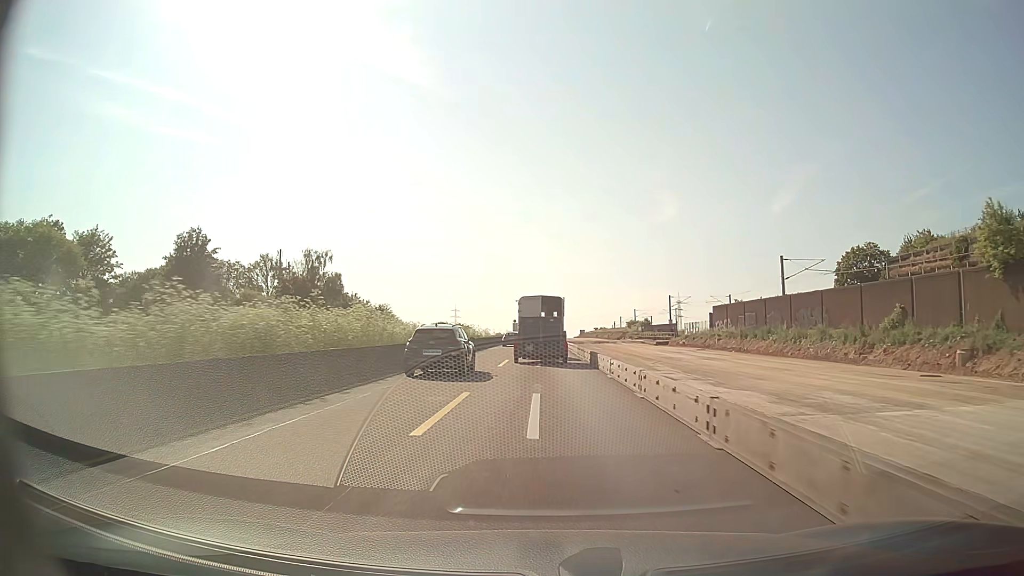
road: motorway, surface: asphalt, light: Day
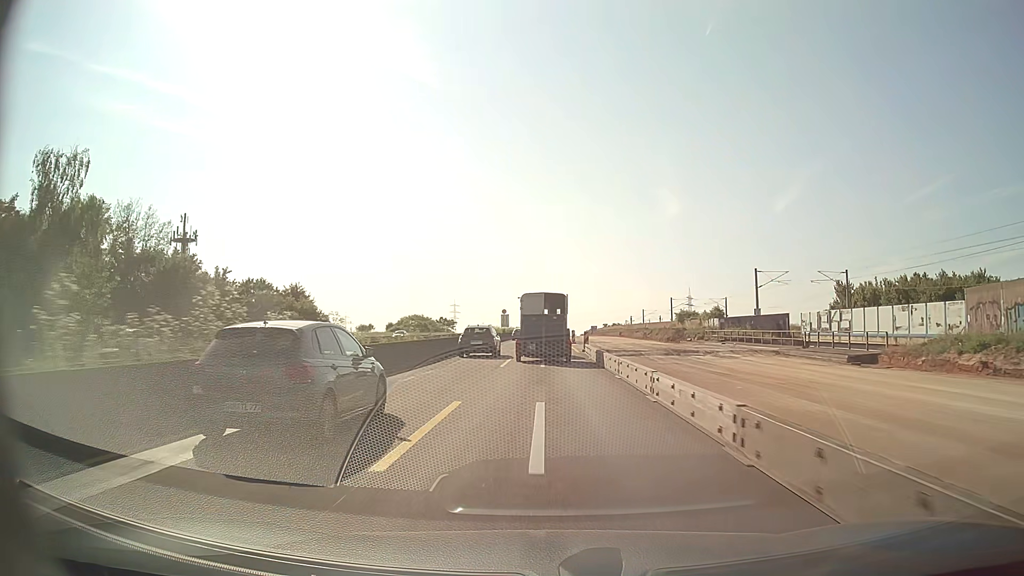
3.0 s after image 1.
(-0.1, +54.9) m; 0°
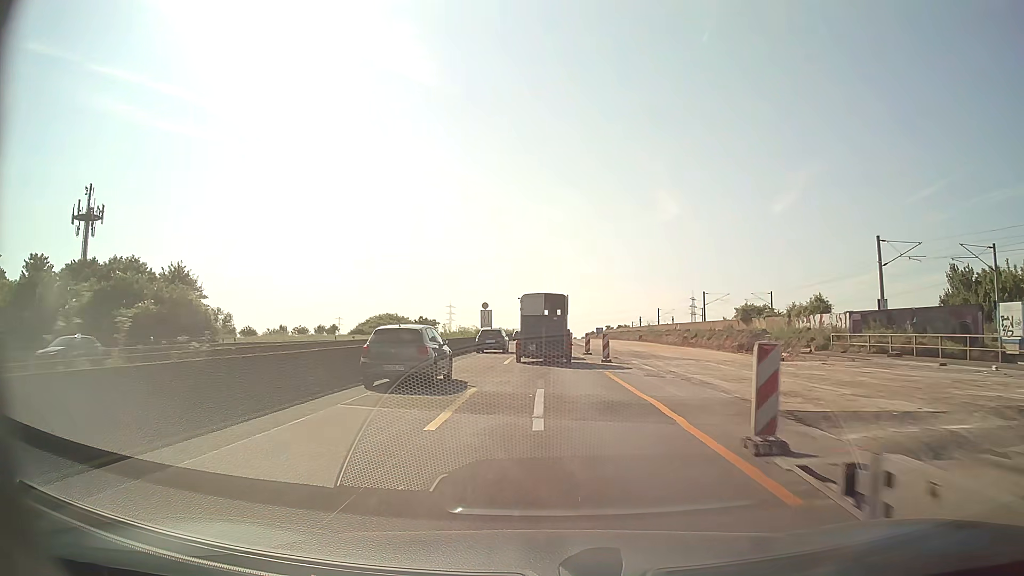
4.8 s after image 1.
(+0.1, +32.9) m; 0°
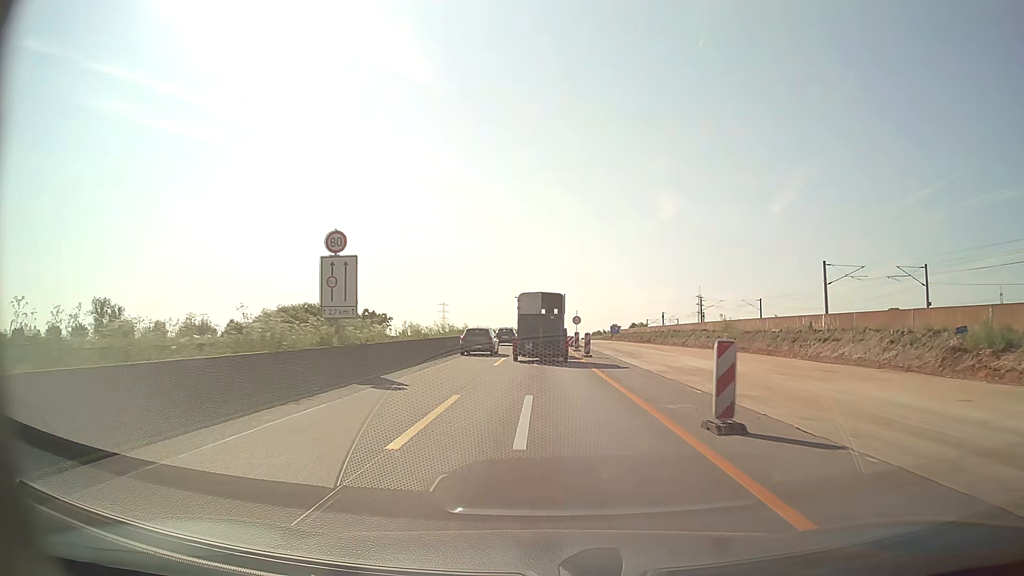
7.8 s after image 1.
(0.0, +54.3) m; 0°
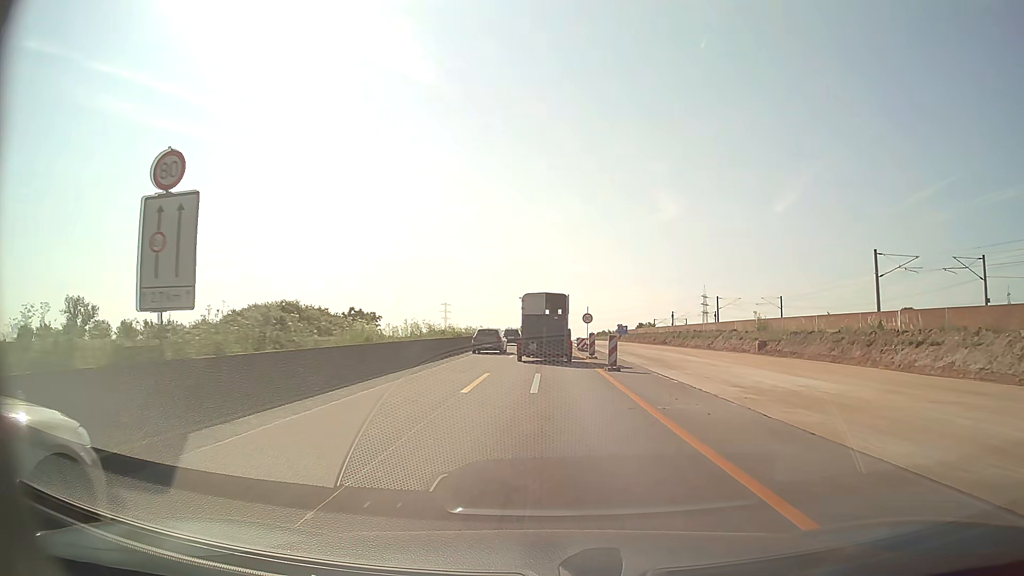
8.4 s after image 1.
(0.0, +10.8) m; 0°
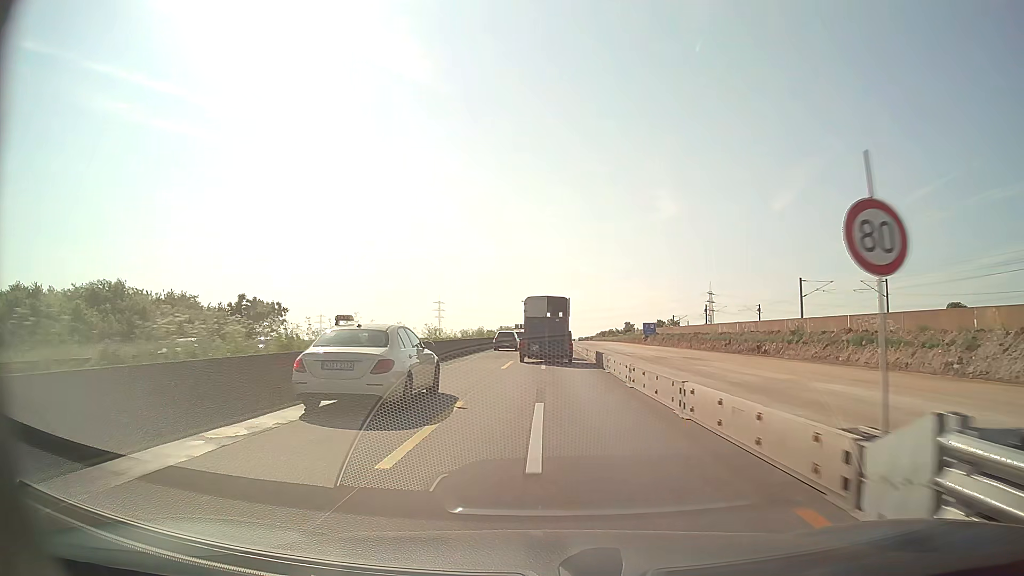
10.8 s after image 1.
(+0.1, +43.2) m; 0°
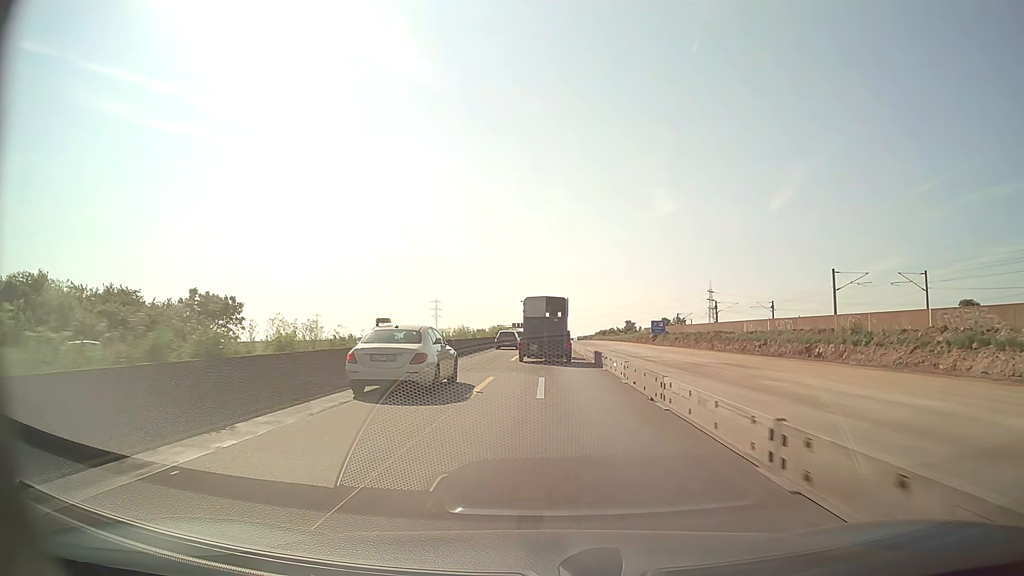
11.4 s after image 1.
(0.0, +10.8) m; 0°
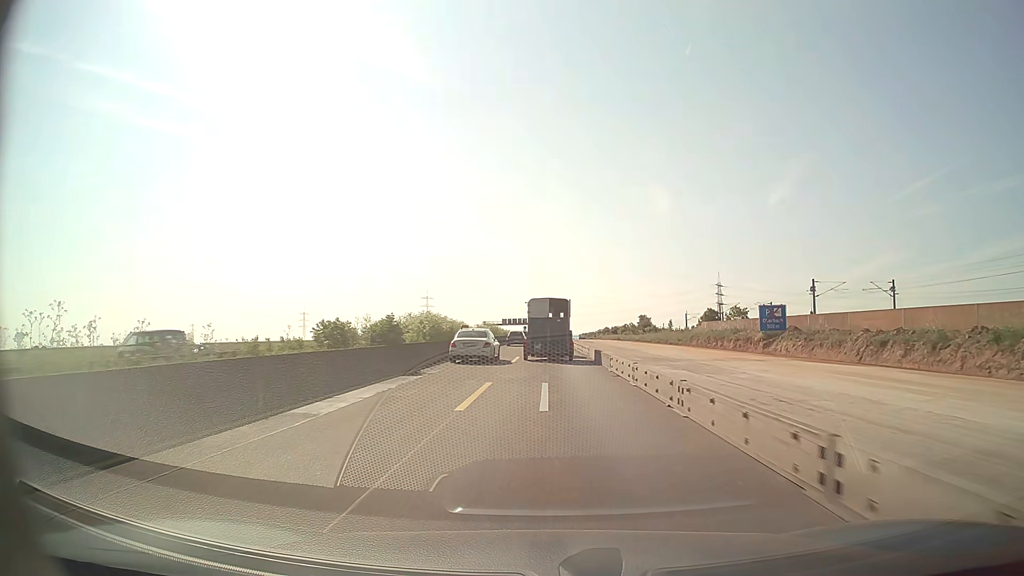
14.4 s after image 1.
(+0.2, +55.0) m; 0°
(0, +10) (0, +20) (0, +30) (0, +40) (0, +50) (0, +60) (0, +70) (+1, +80) (+1, +90) (+1, +100) m
